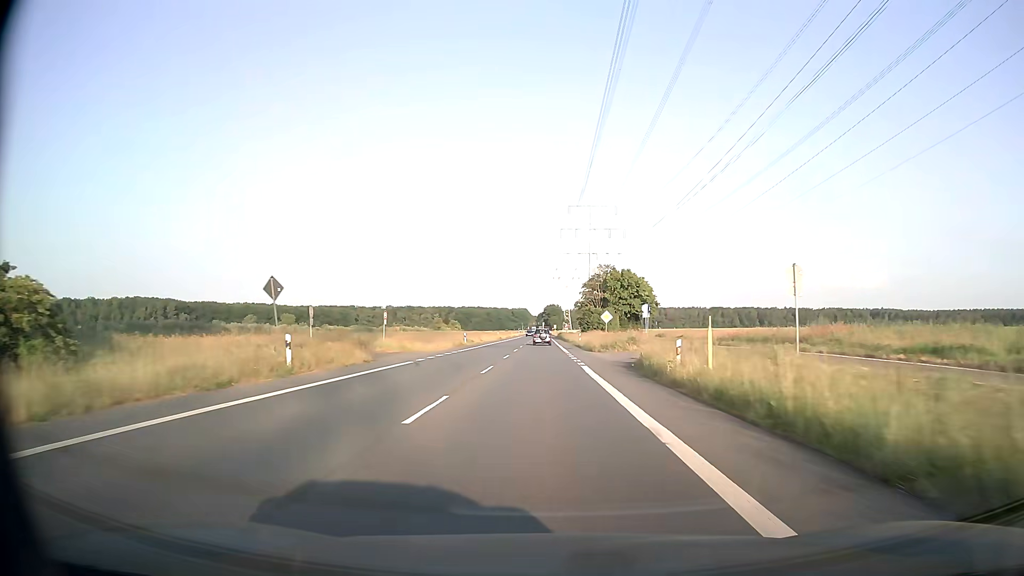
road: secondary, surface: asphalt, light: Day
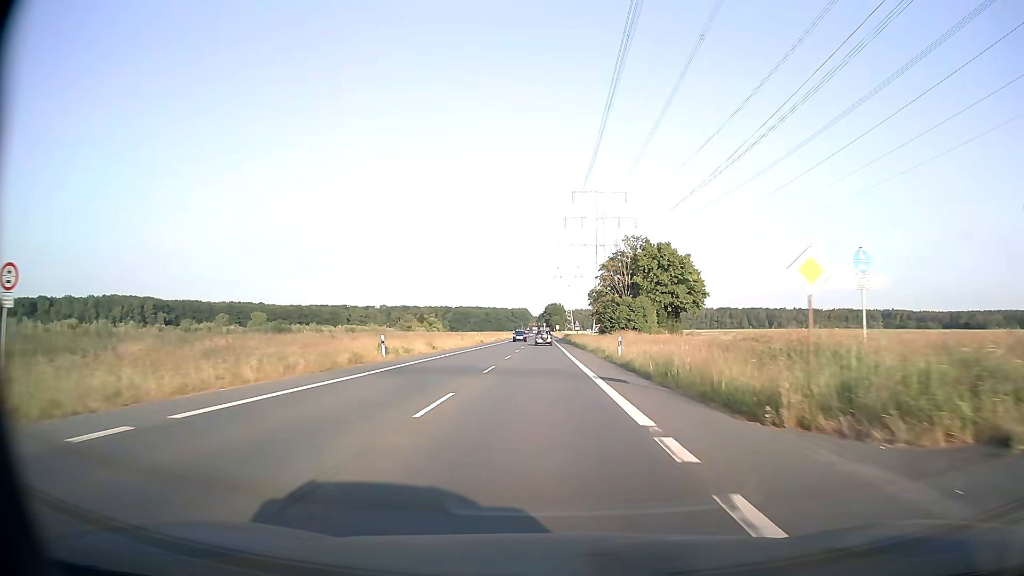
(-0.1, +35.5) m; 0°
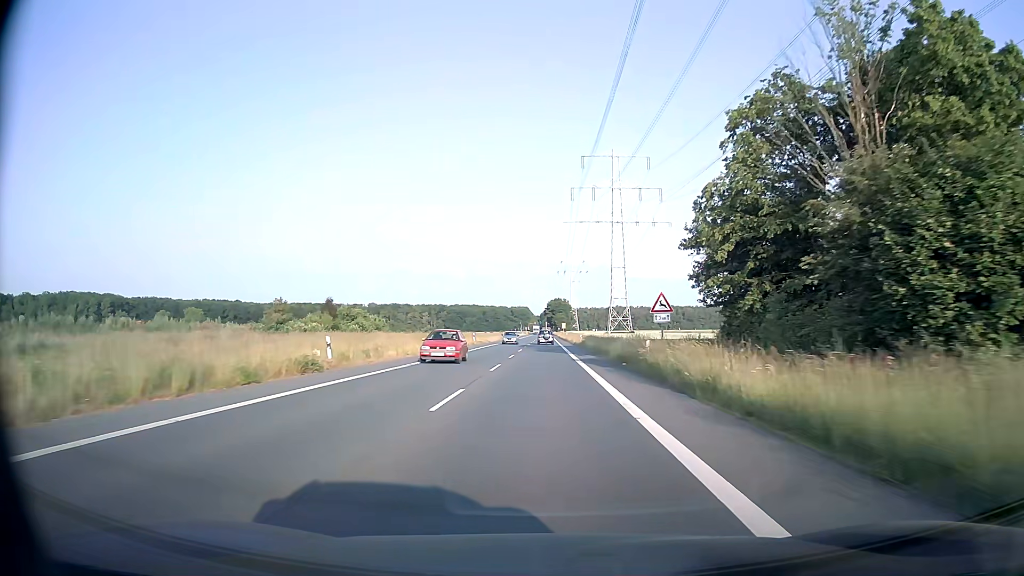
(-0.1, +59.5) m; 0°
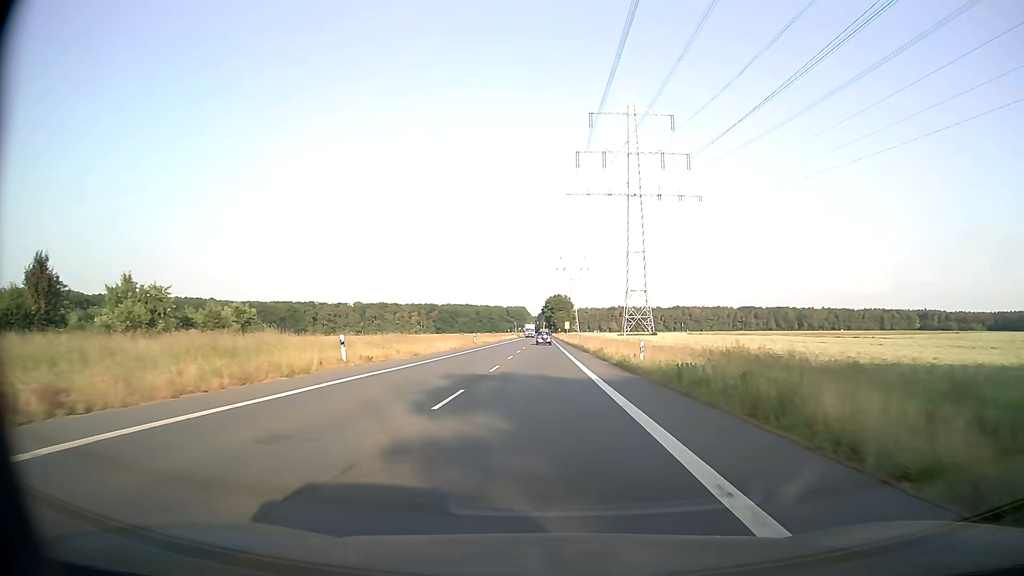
(0.0, +48.0) m; 0°
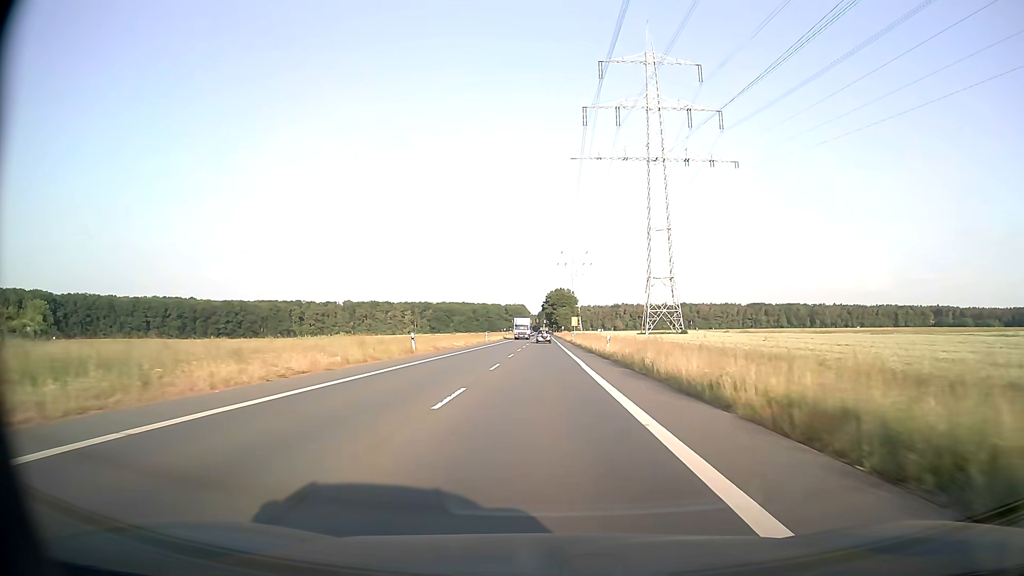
(0.0, +36.1) m; 0°
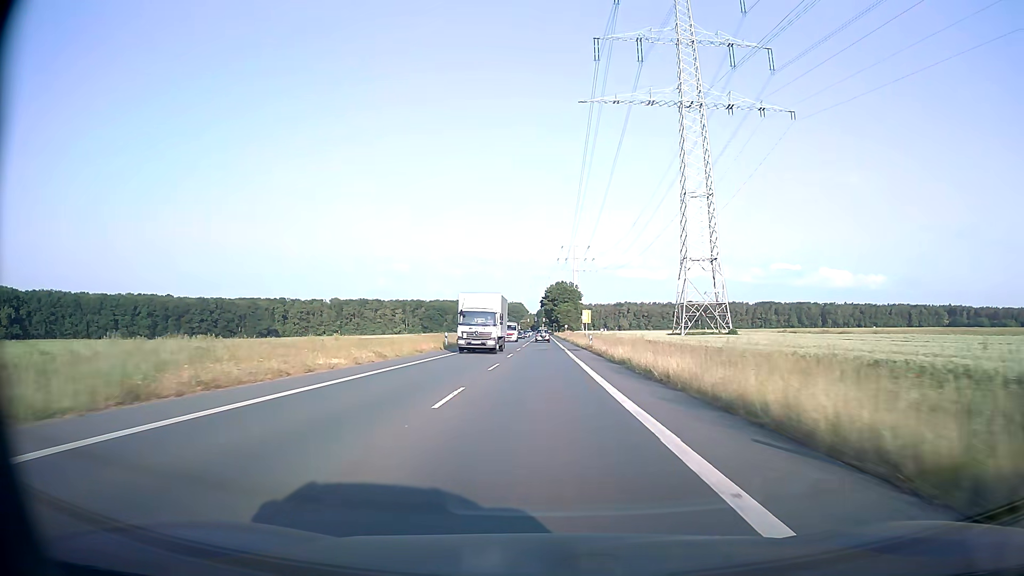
(0.0, +36.2) m; 0°
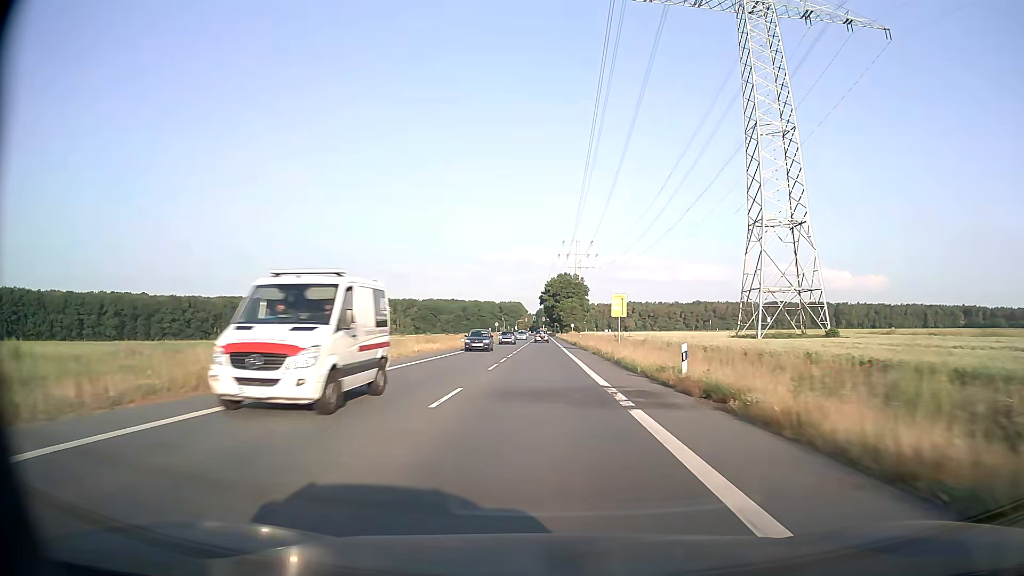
(0.0, +36.3) m; 0°
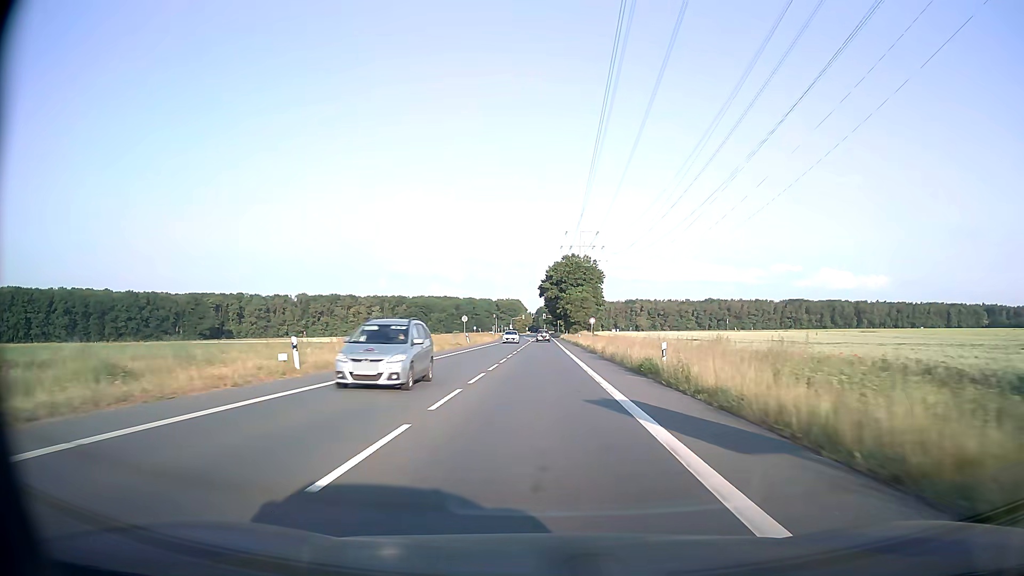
(0.0, +48.5) m; 0°
(0, +10) (0, +20) (0, +30) (0, +40) (0, +50) (0, +60) (0, +70) (0, +80) (0, +90) (0, +100) m
